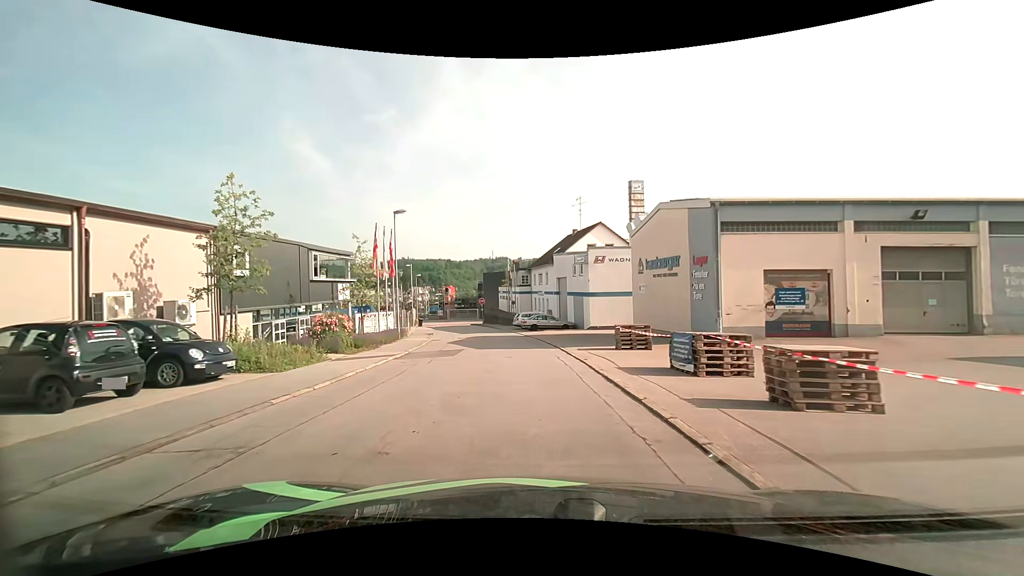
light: Day
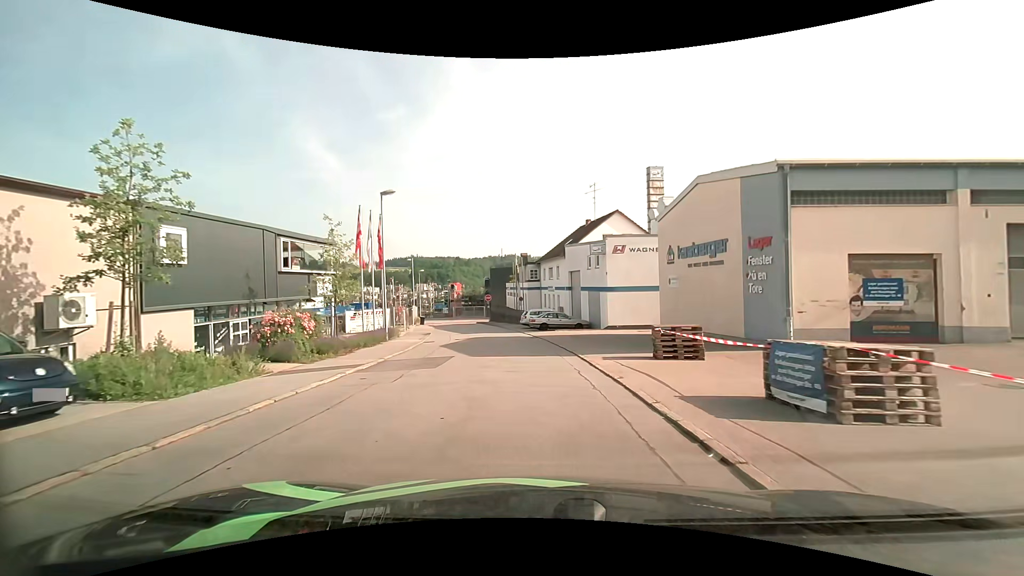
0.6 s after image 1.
(0.0, +4.6) m; -1°
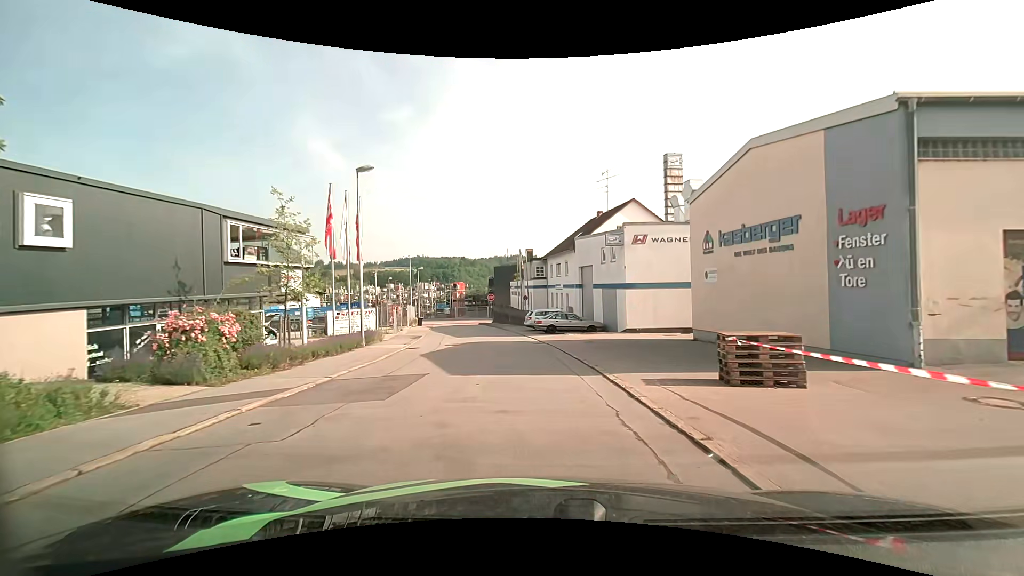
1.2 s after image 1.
(0.0, +4.6) m; -1°
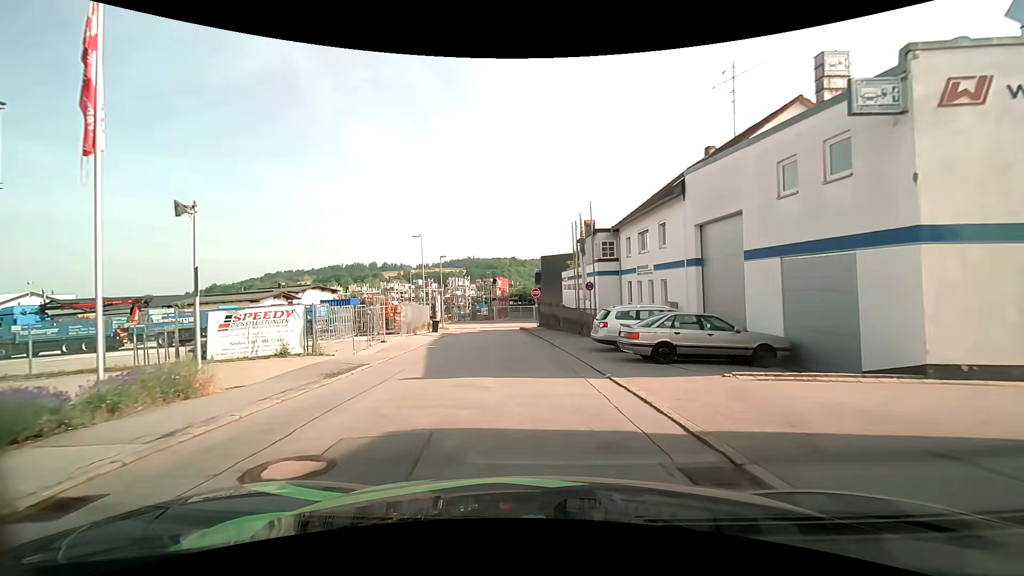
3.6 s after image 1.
(-0.8, +18.1) m; -5°
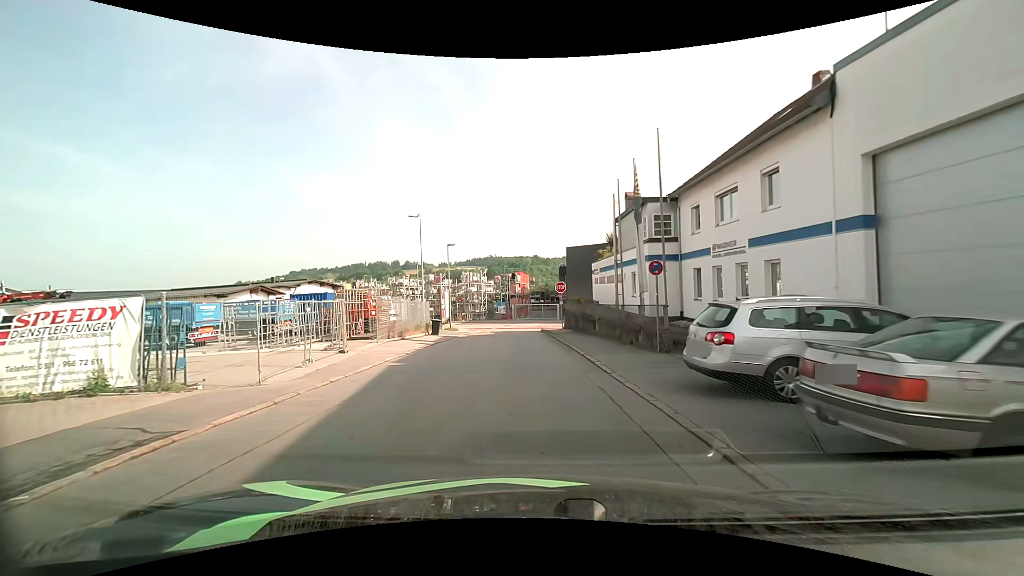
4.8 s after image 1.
(-0.3, +8.7) m; -2°
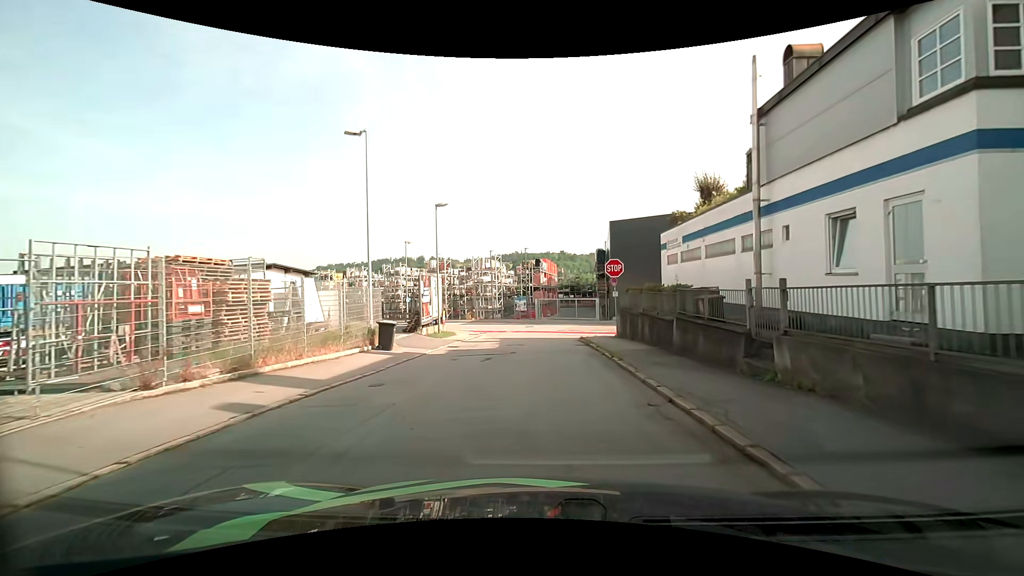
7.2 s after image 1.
(-0.8, +16.5) m; -3°
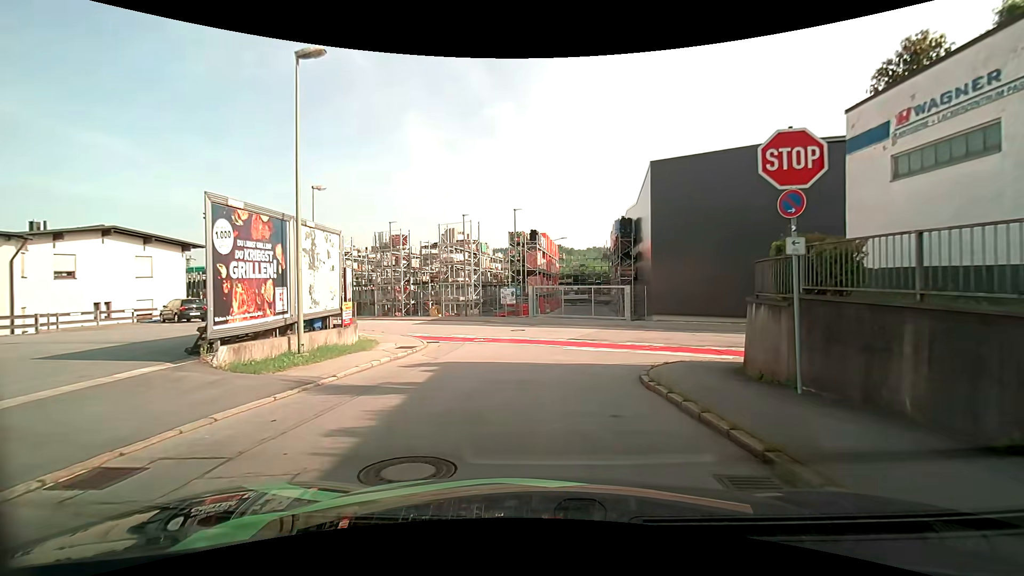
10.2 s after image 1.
(0.0, +17.5) m; +1°
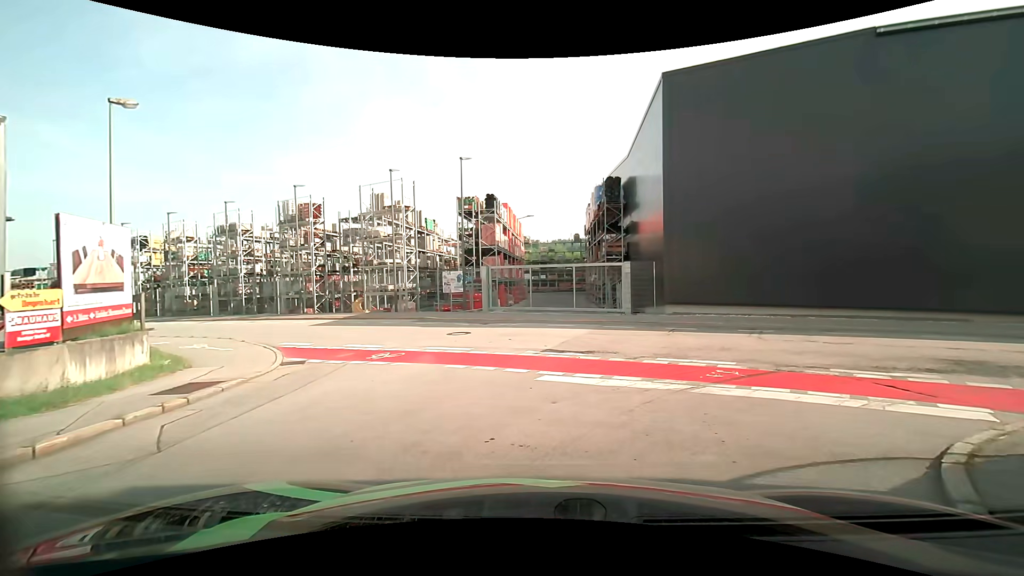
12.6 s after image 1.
(+0.1, +9.9) m; +3°
(0, +10) (-3, +19) (-11, +25) (-20, +30) (-29, +34) (-38, +39) (-47, +43) (-56, +47) (-65, +52) (-74, +55) m
